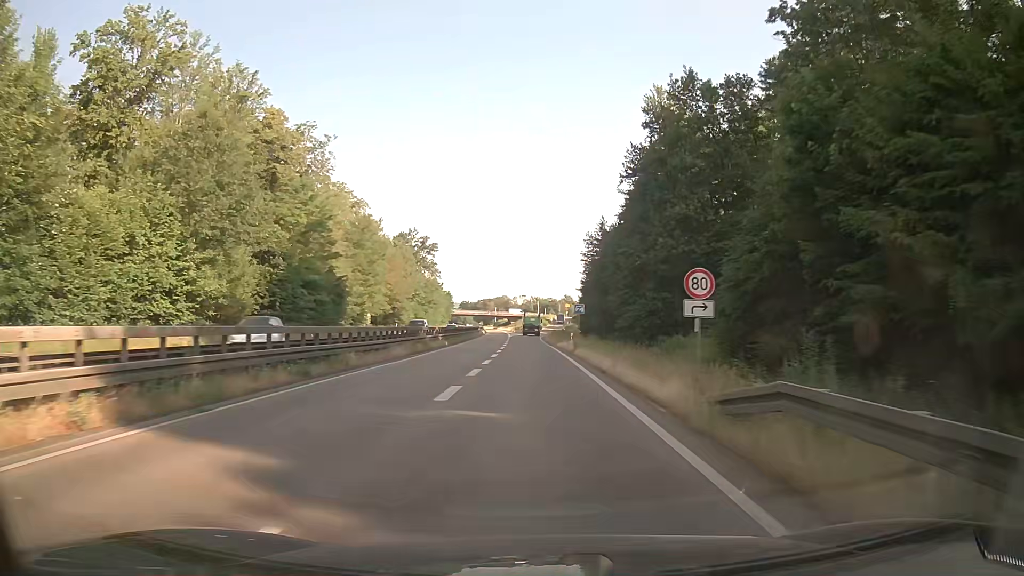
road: trunk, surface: asphalt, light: Day
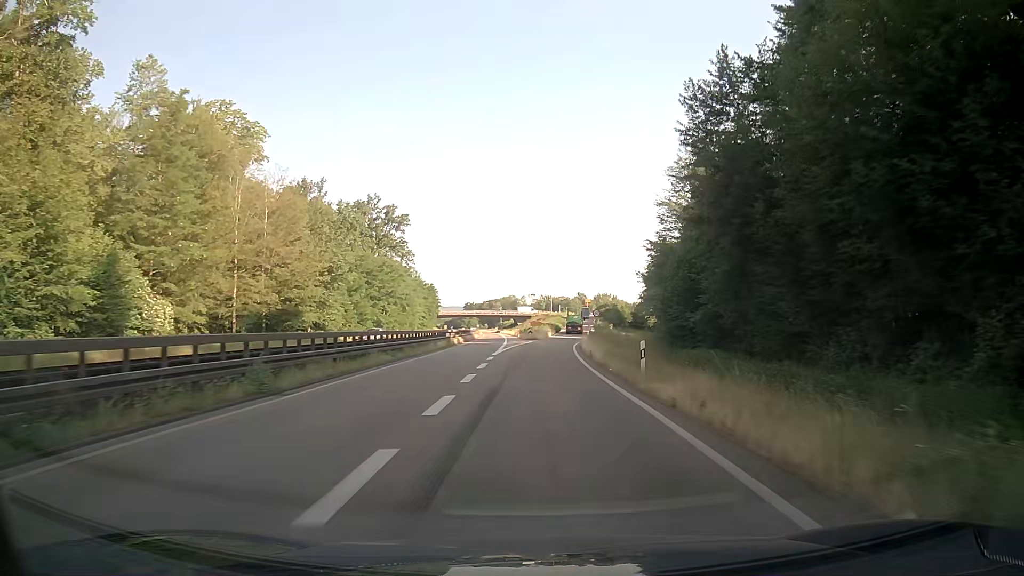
(-0.7, +56.1) m; -1°
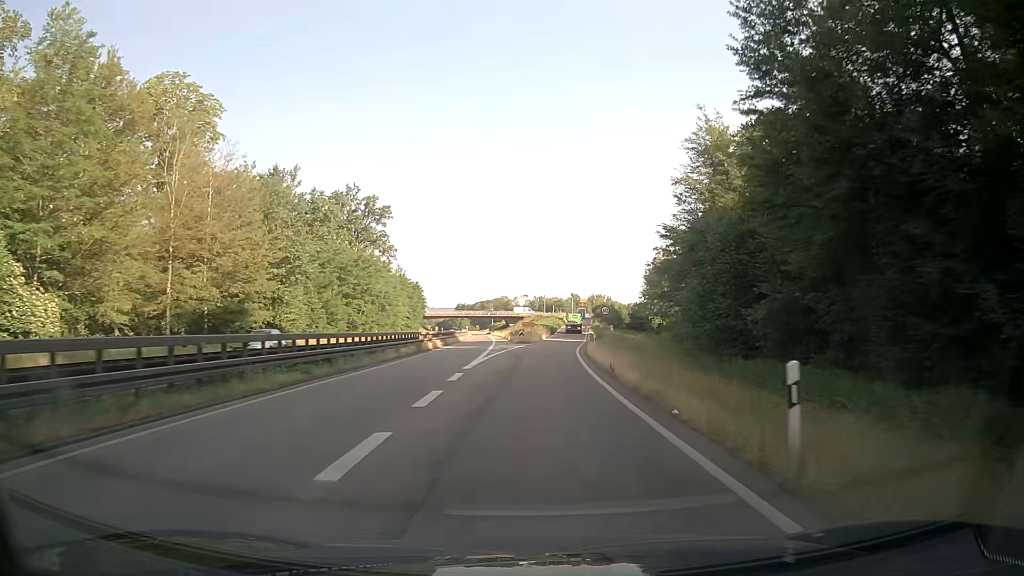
(+0.2, +10.9) m; +1°
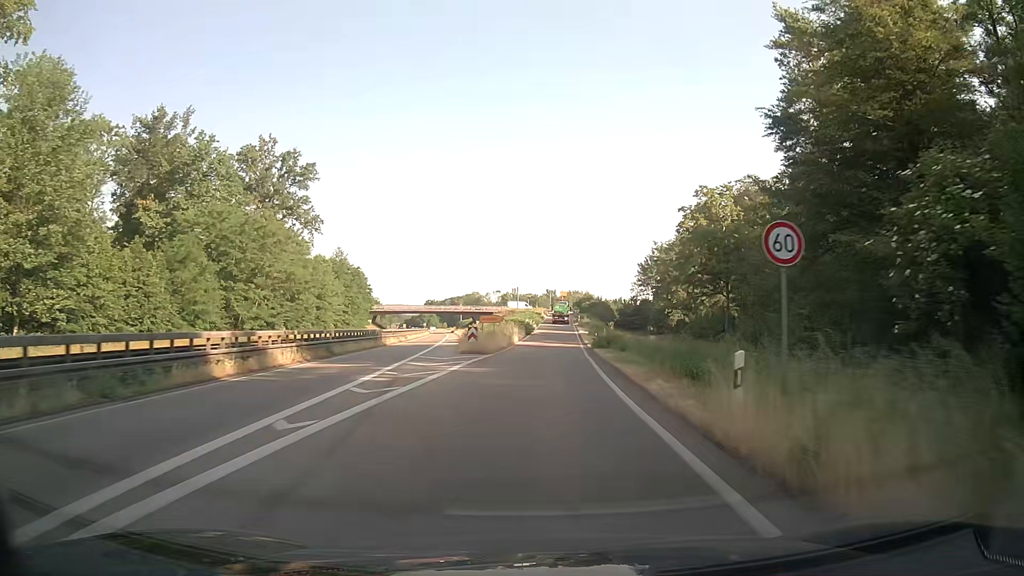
(+0.7, +31.2) m; +2°
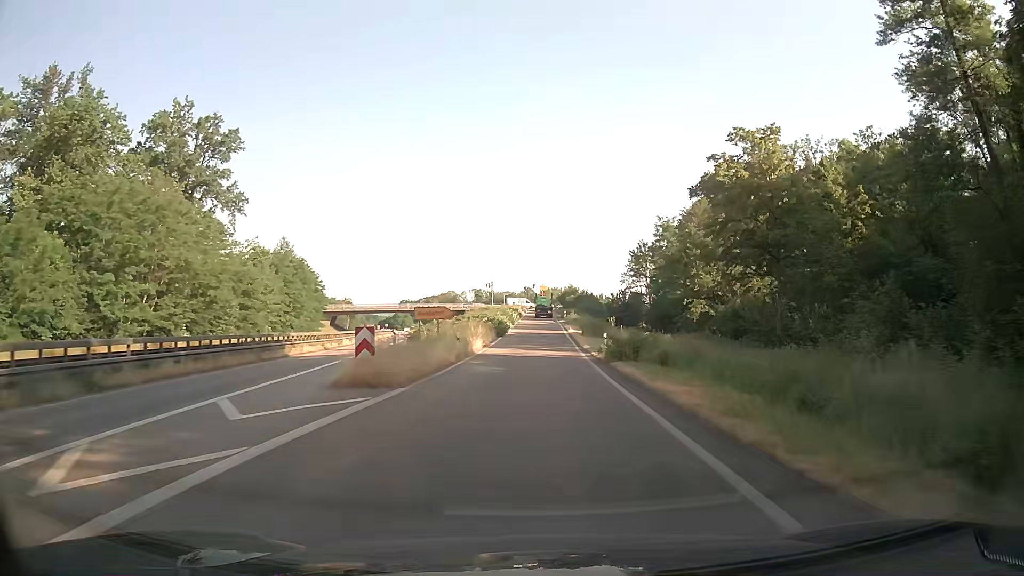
(+0.3, +19.0) m; +2°
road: trunk_link
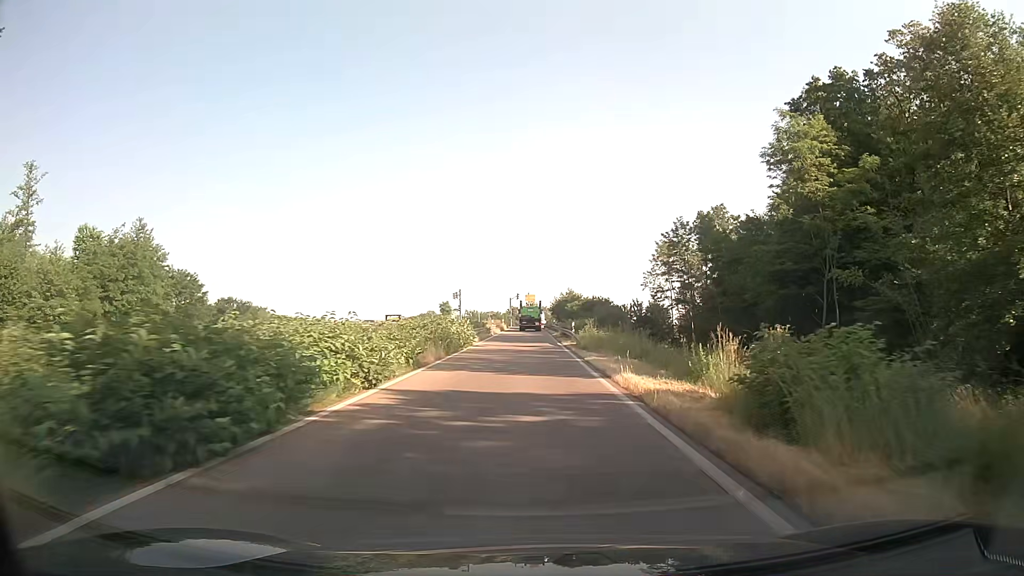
(+0.6, +42.7) m; +1°
